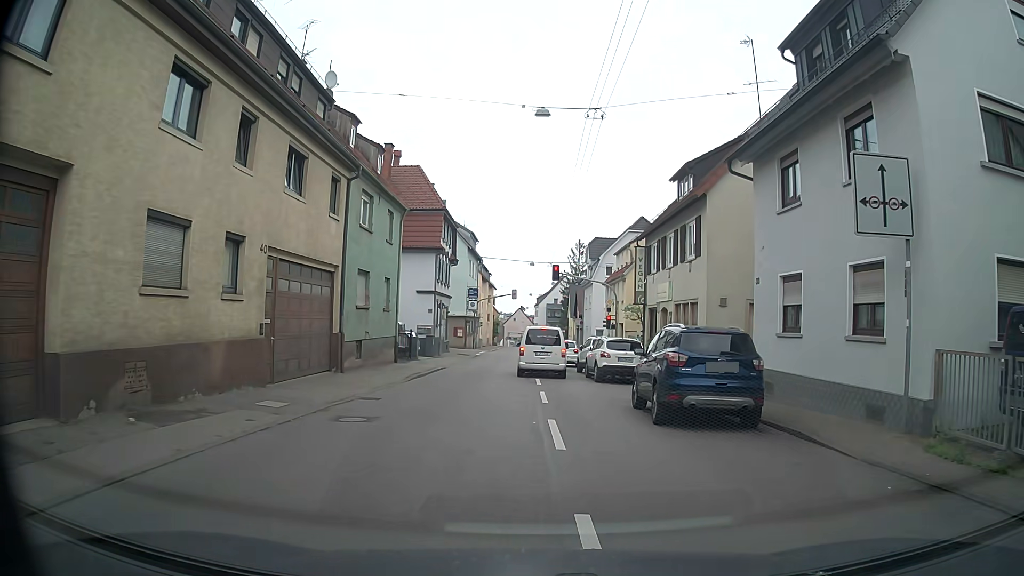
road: secondary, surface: asphalt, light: Day
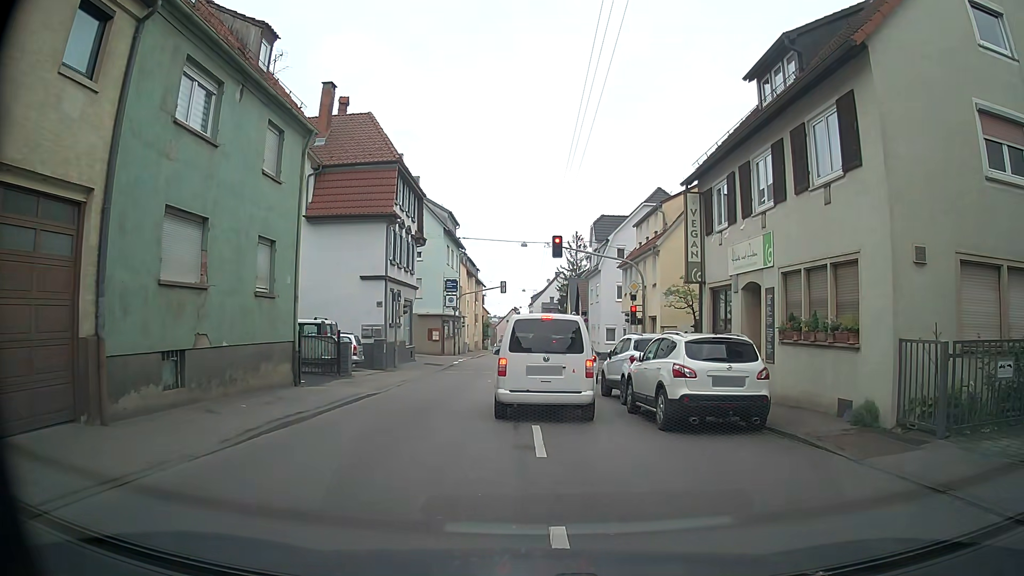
(+0.2, +12.2) m; +2°
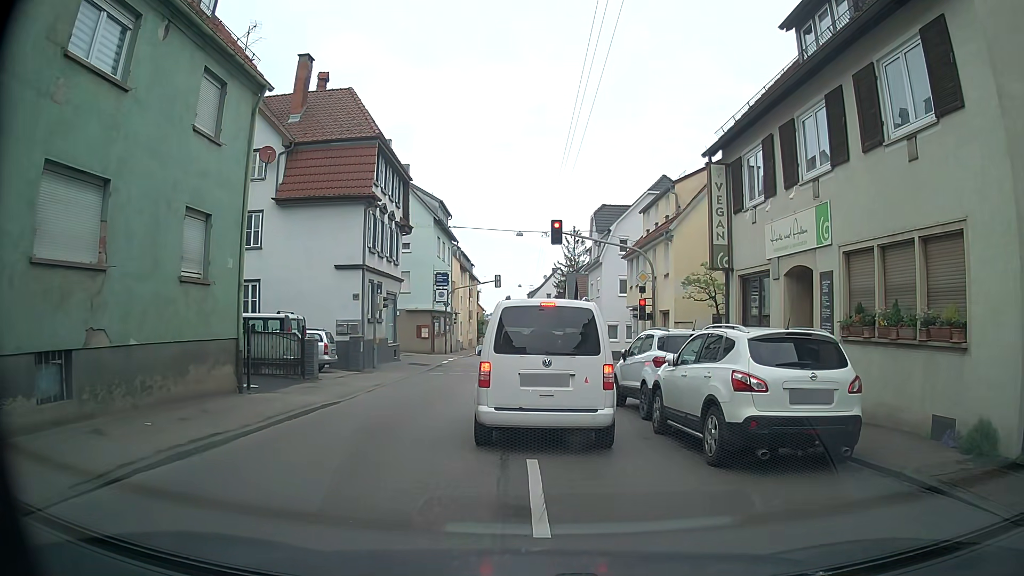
(0.0, +3.2) m; 0°
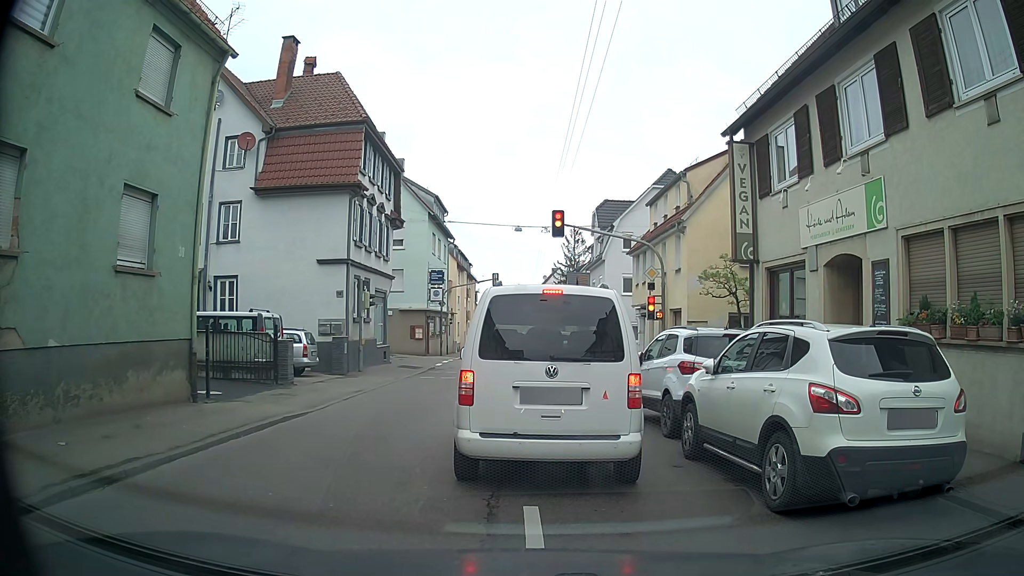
(0.0, +2.0) m; 0°
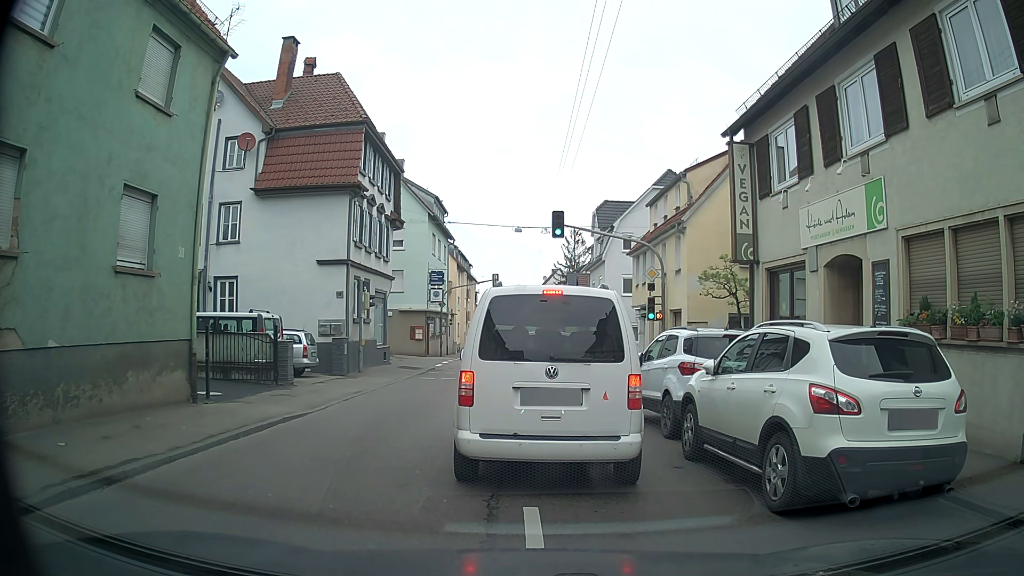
(0.0, 0.0) m; 0°
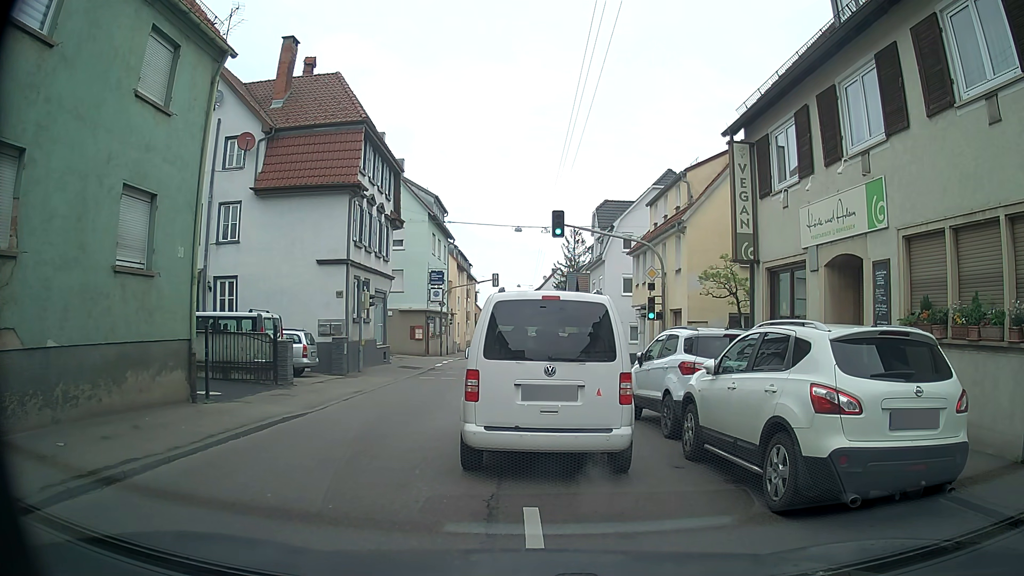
(0.0, 0.0) m; 0°
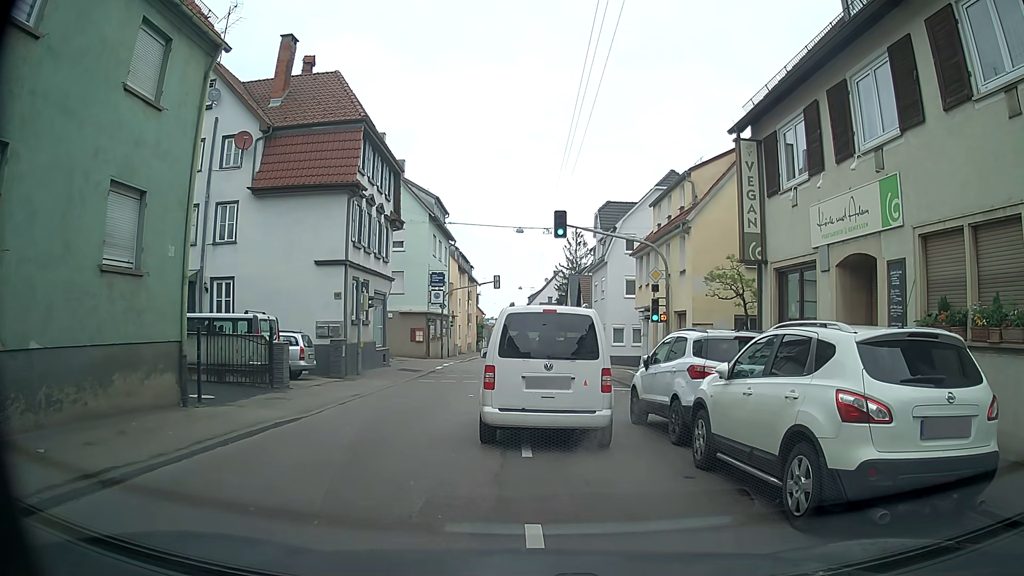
(0.0, +0.5) m; 0°
